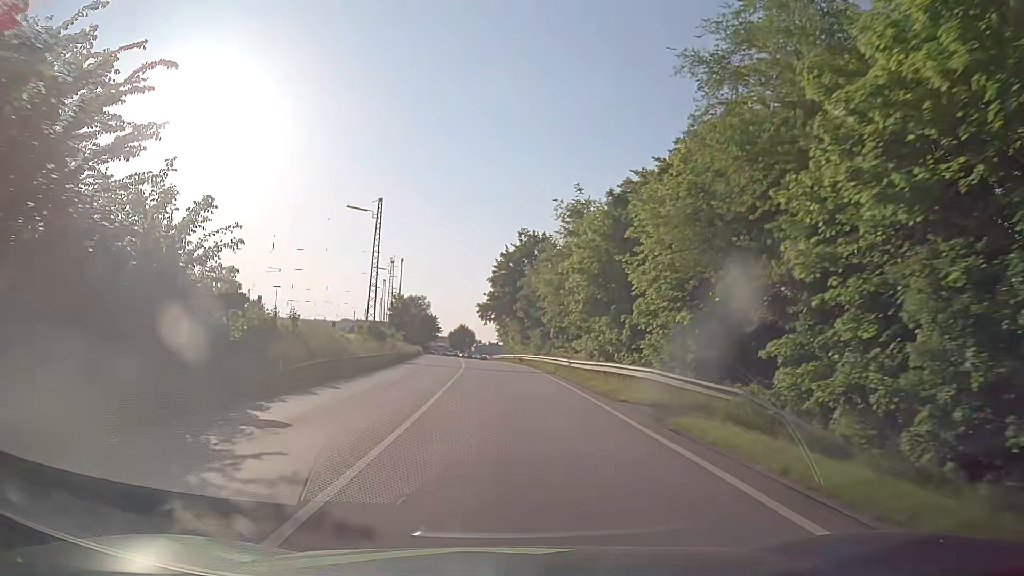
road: primary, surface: asphalt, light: Day
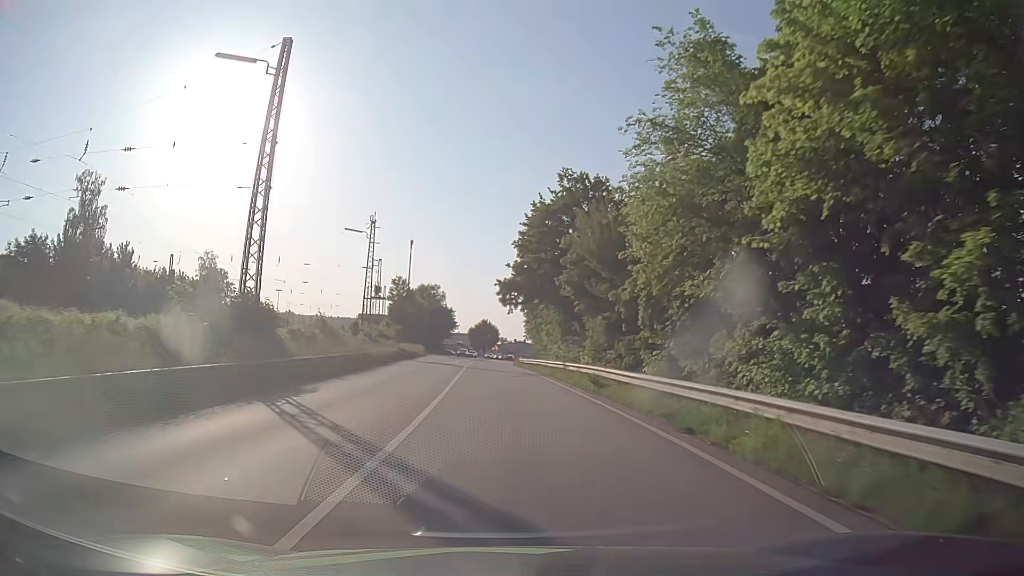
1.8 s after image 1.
(-0.6, +32.2) m; -2°
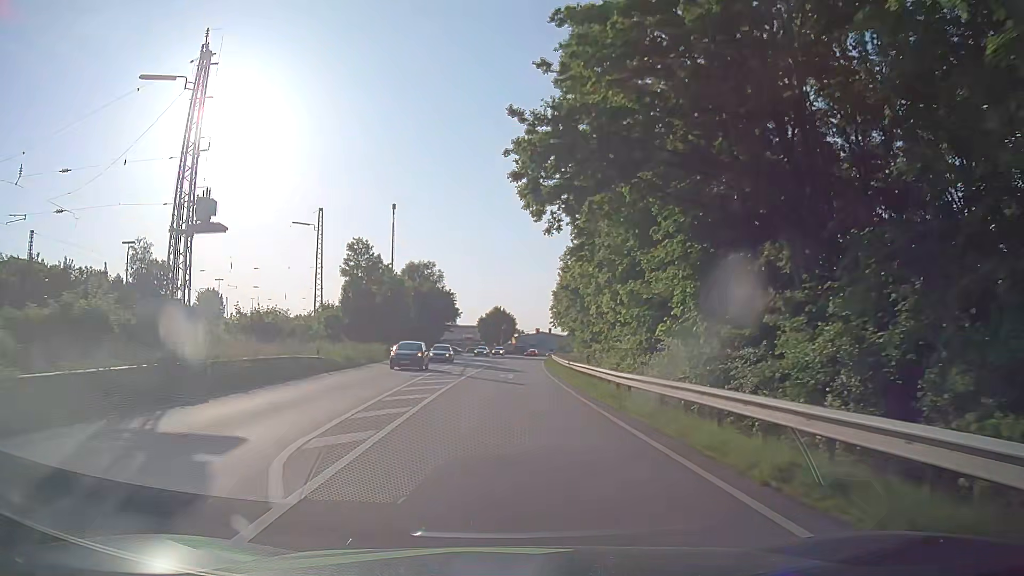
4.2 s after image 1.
(-0.8, +43.2) m; -1°
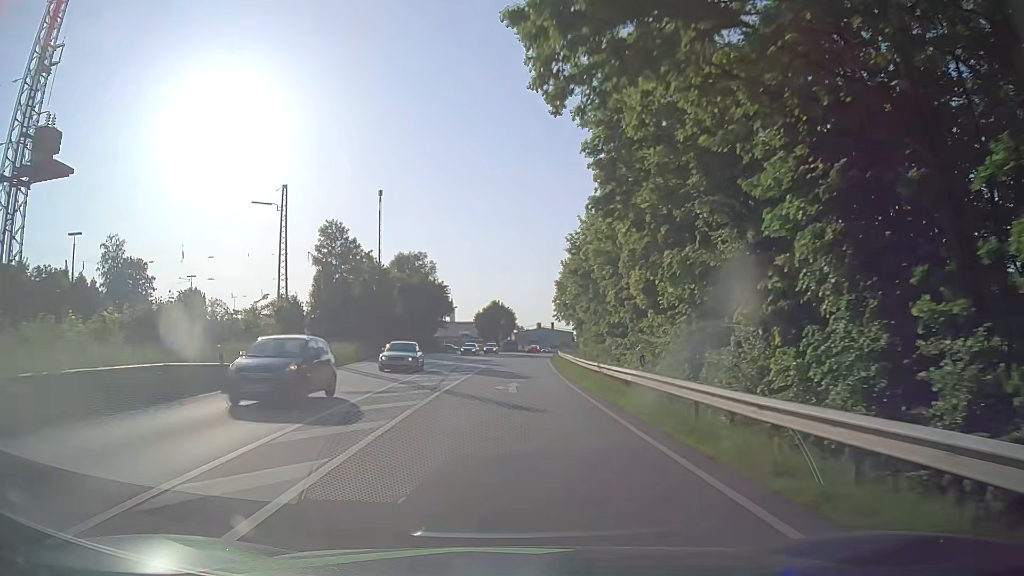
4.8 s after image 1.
(0.0, +10.8) m; 0°
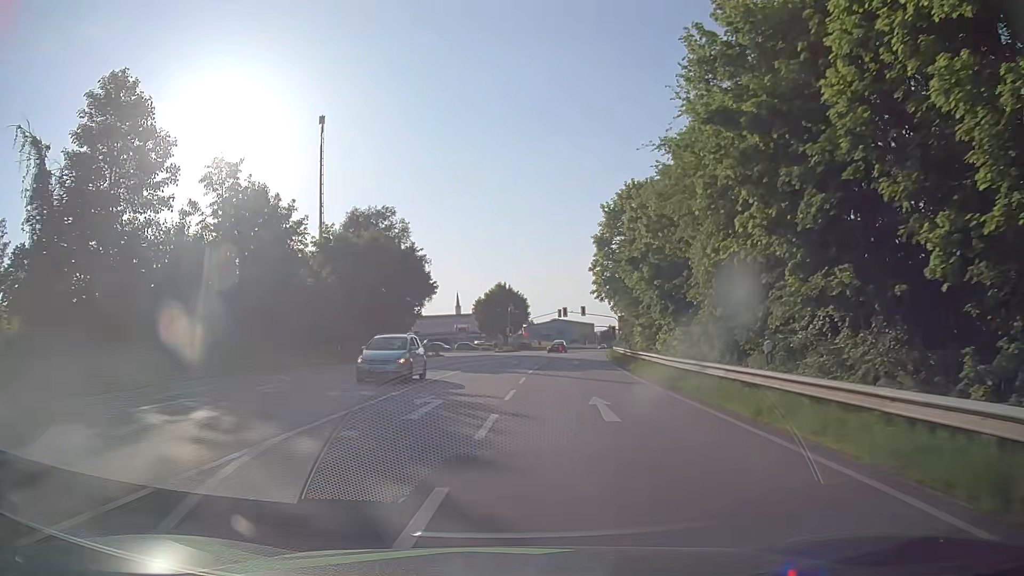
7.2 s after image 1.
(-0.2, +40.6) m; 0°
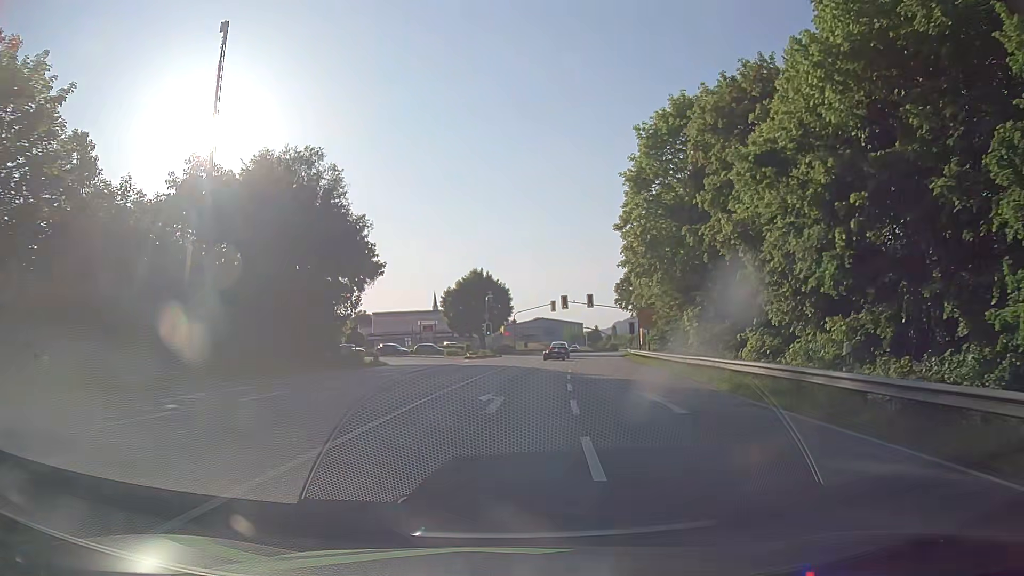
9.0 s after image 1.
(+0.1, +26.1) m; +1°
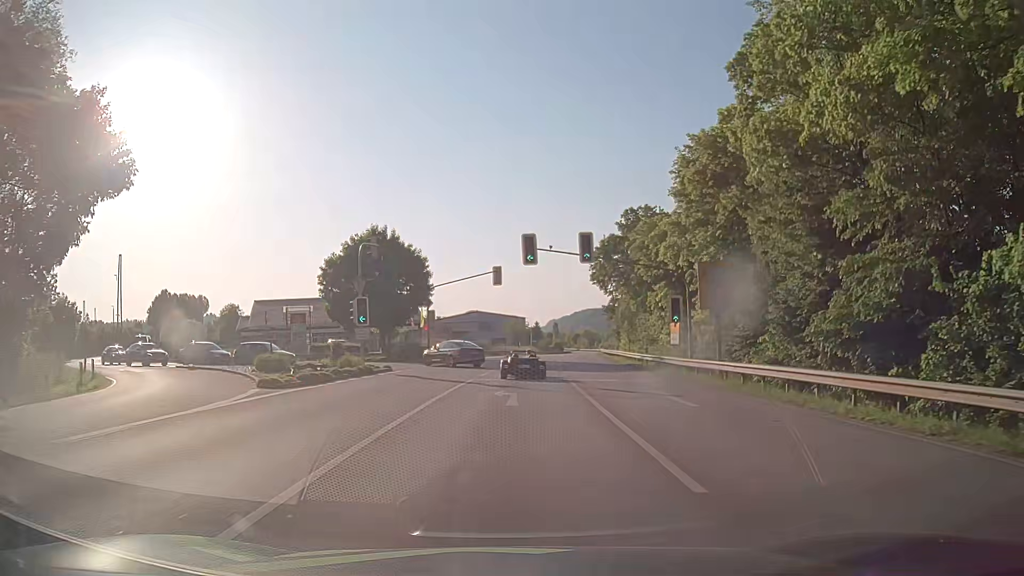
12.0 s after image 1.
(+1.7, +36.3) m; +6°
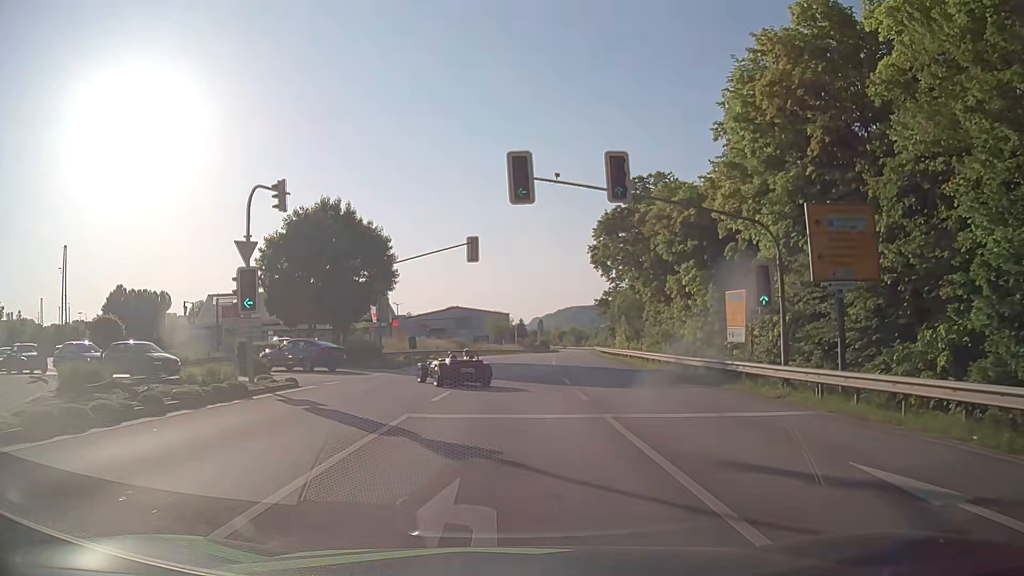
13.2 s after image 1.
(+0.1, +12.5) m; +2°
